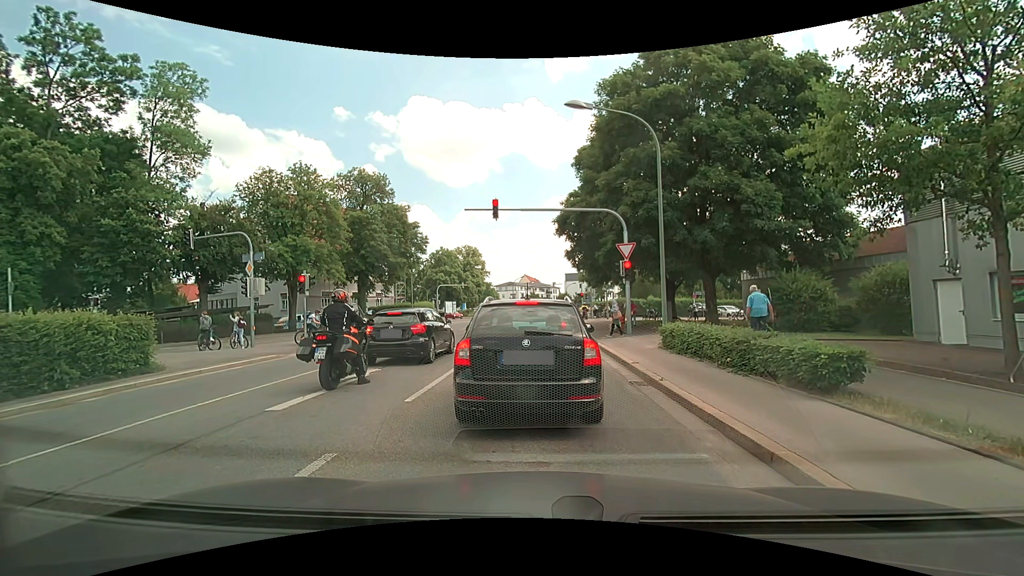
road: secondary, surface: asphalt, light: Day
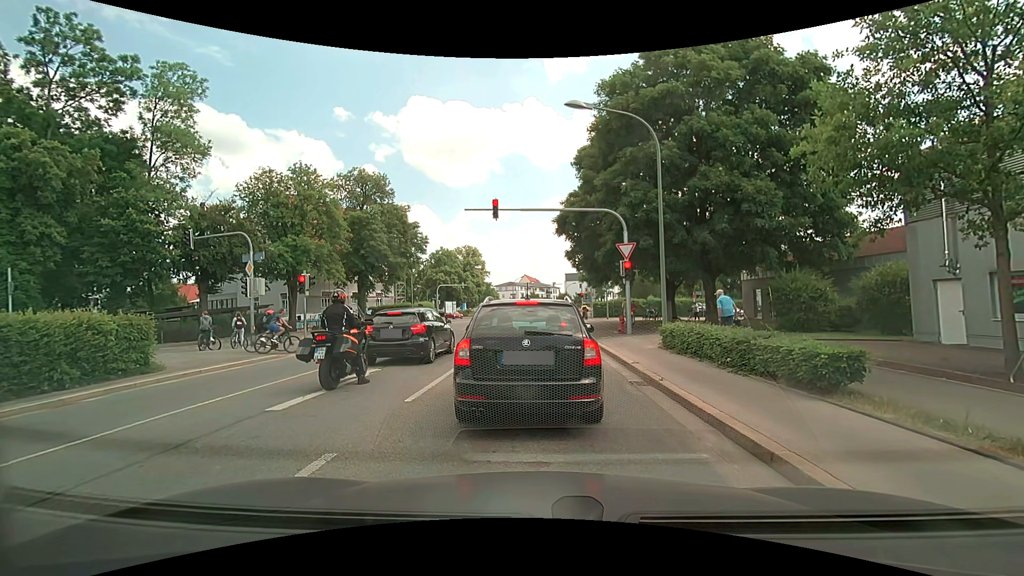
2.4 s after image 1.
(0.0, 0.0) m; 0°
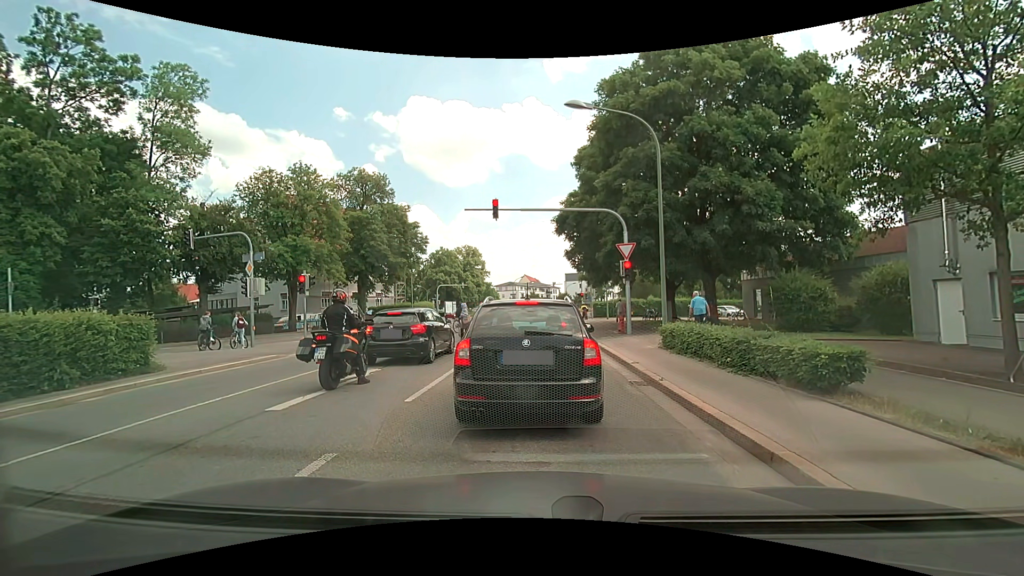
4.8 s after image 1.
(0.0, 0.0) m; 0°
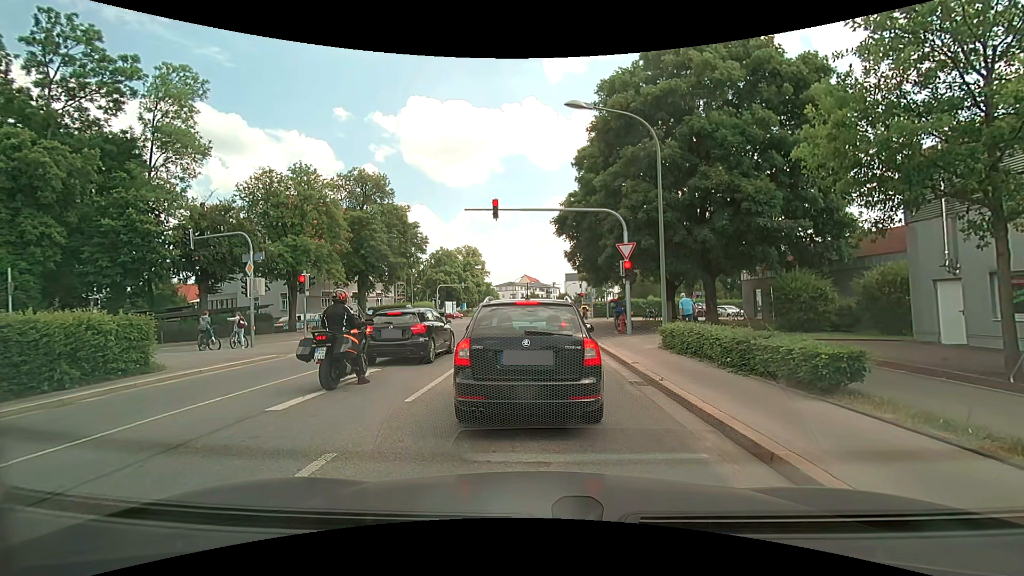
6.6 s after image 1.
(0.0, 0.0) m; 0°
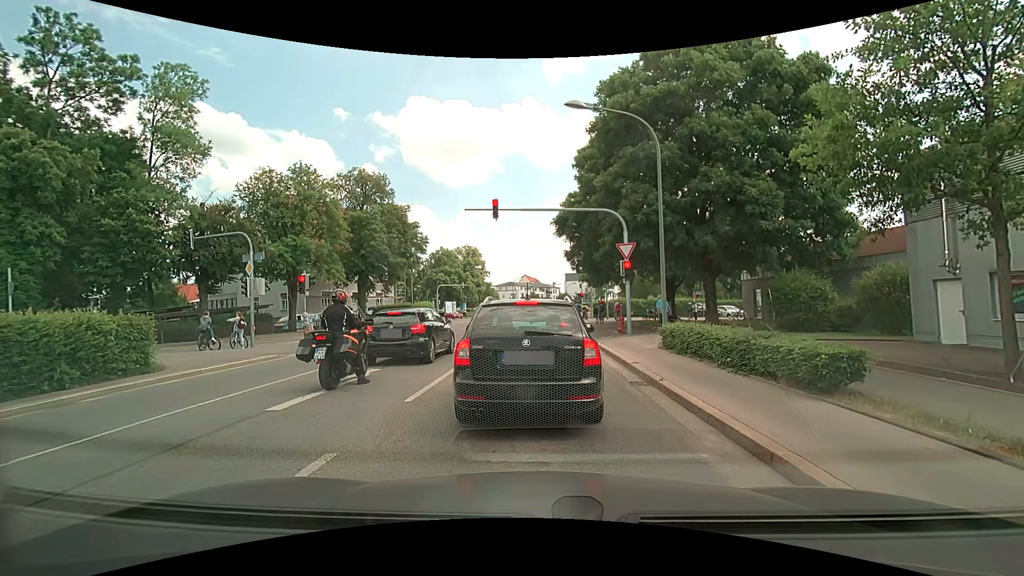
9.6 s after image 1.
(0.0, 0.0) m; 0°
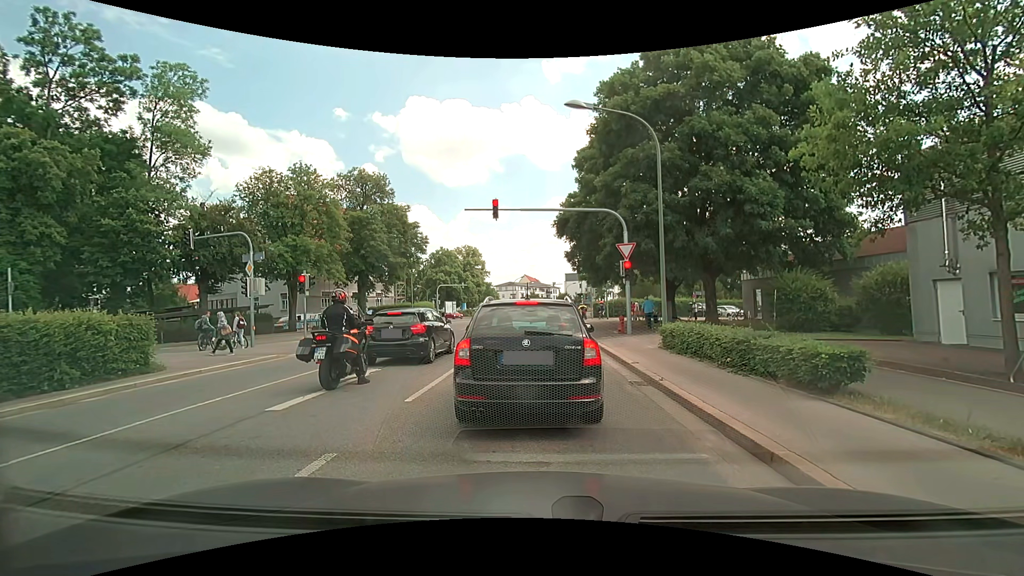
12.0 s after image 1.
(0.0, 0.0) m; 0°
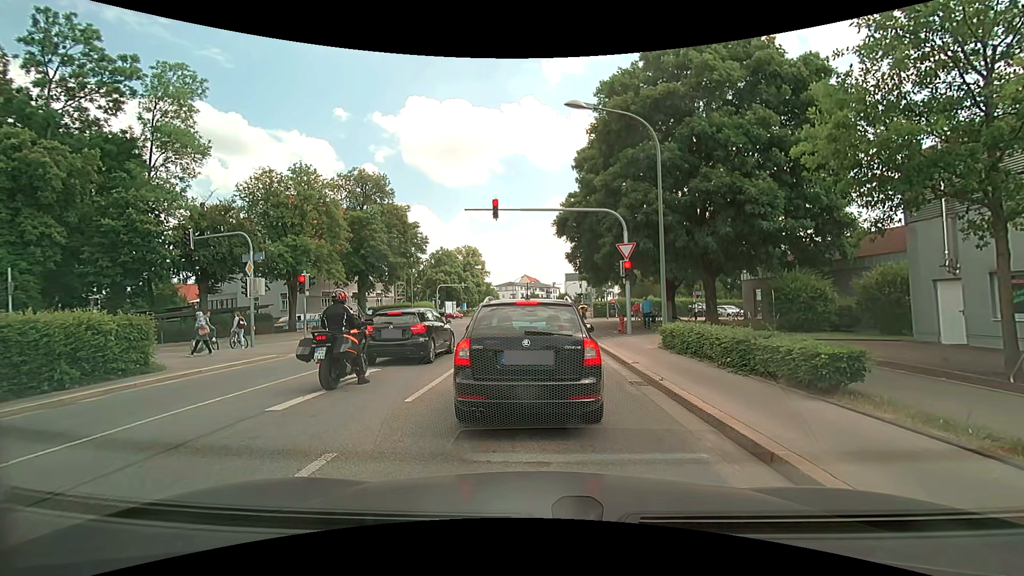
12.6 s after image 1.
(0.0, 0.0) m; 0°
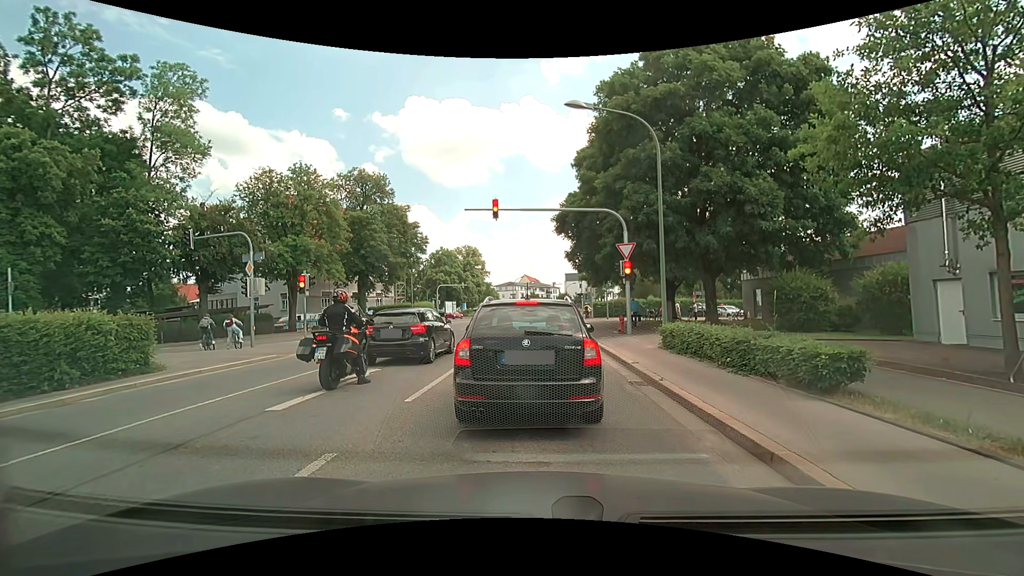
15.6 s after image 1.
(0.0, 0.0) m; 0°
